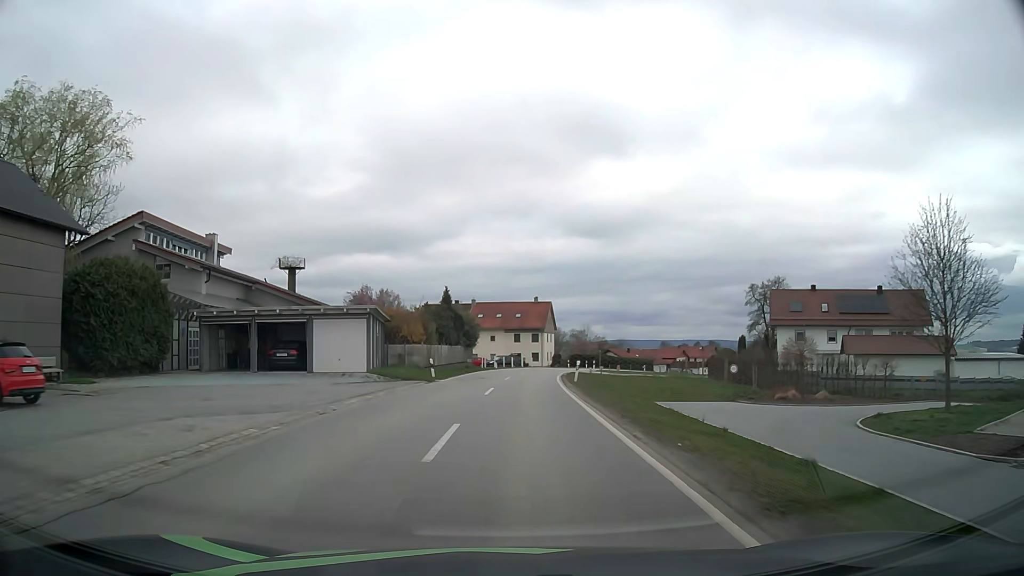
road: secondary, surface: asphalt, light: Day
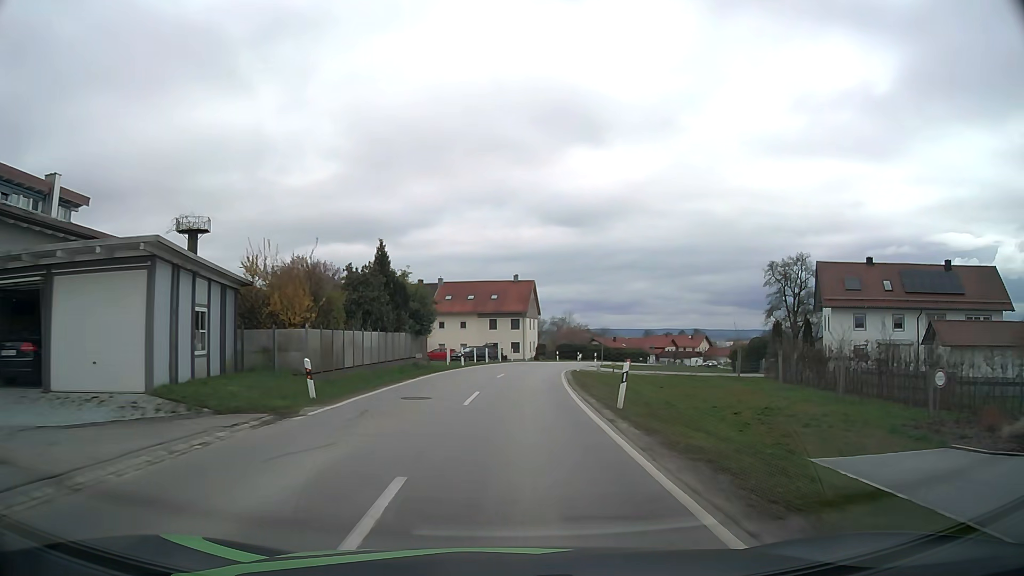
(+0.3, +17.9) m; +2°
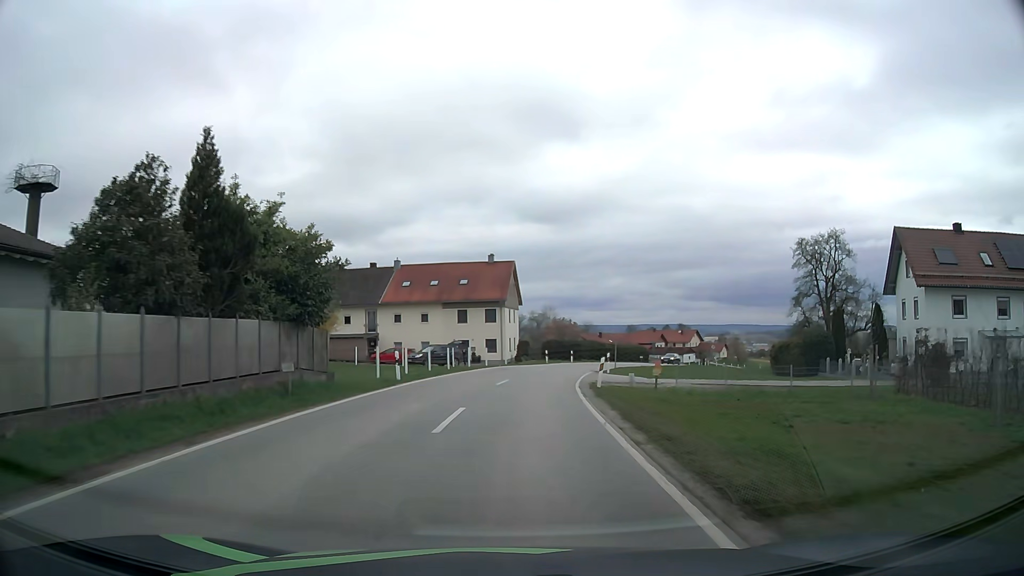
(+0.3, +17.2) m; +2°
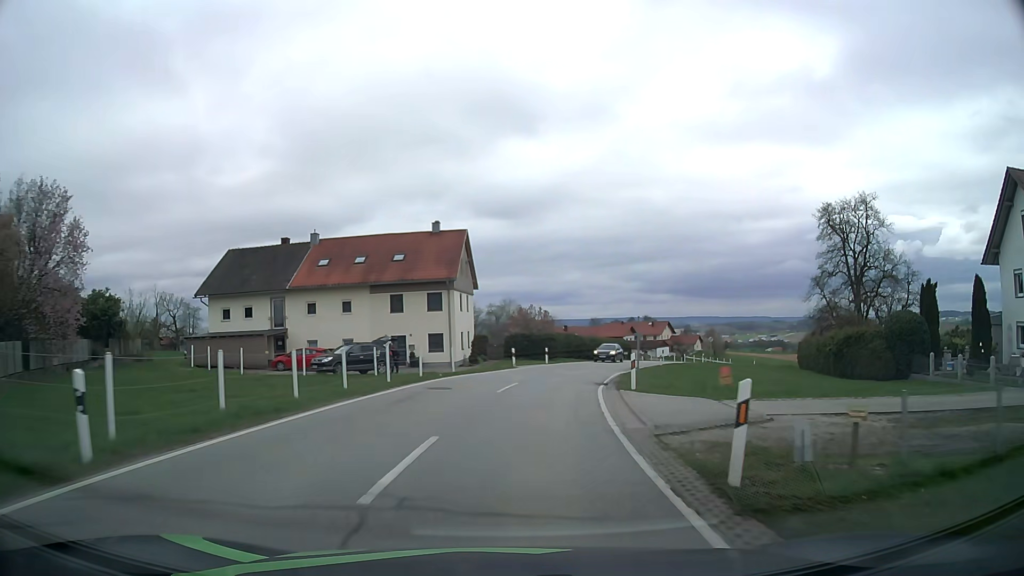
(+0.4, +16.6) m; +3°
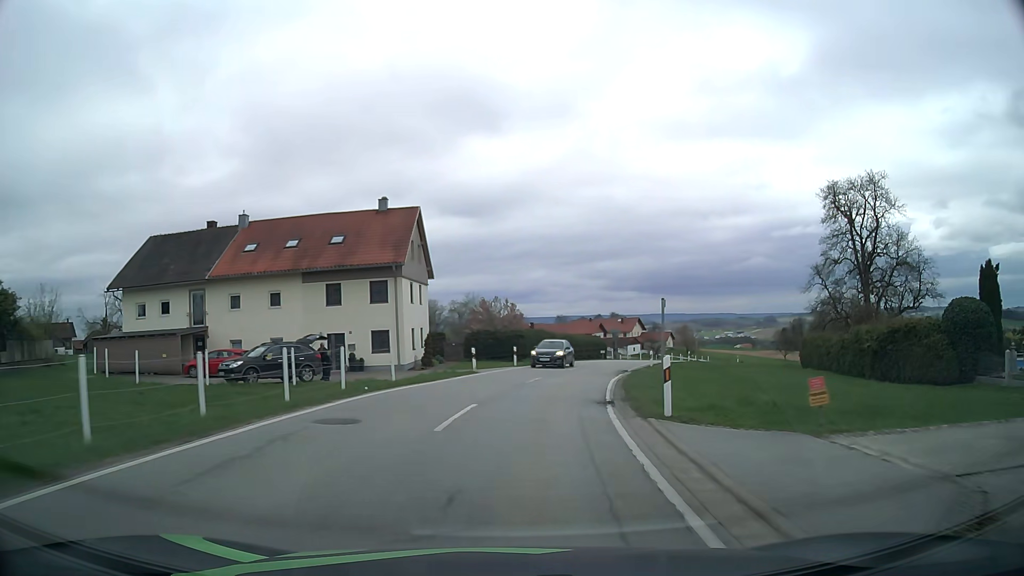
(+0.2, +8.1) m; +3°
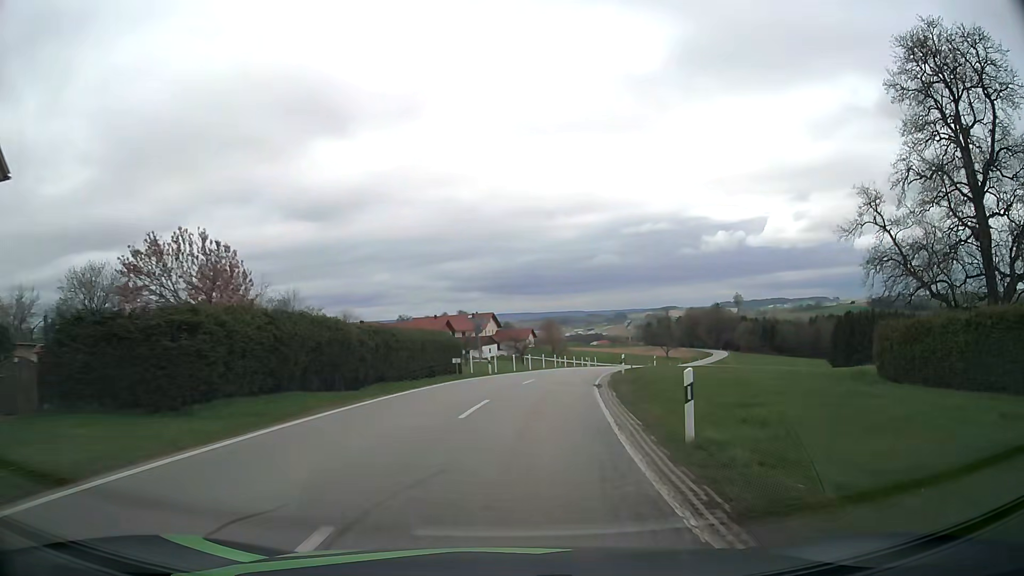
(+4.1, +32.6) m; +13°
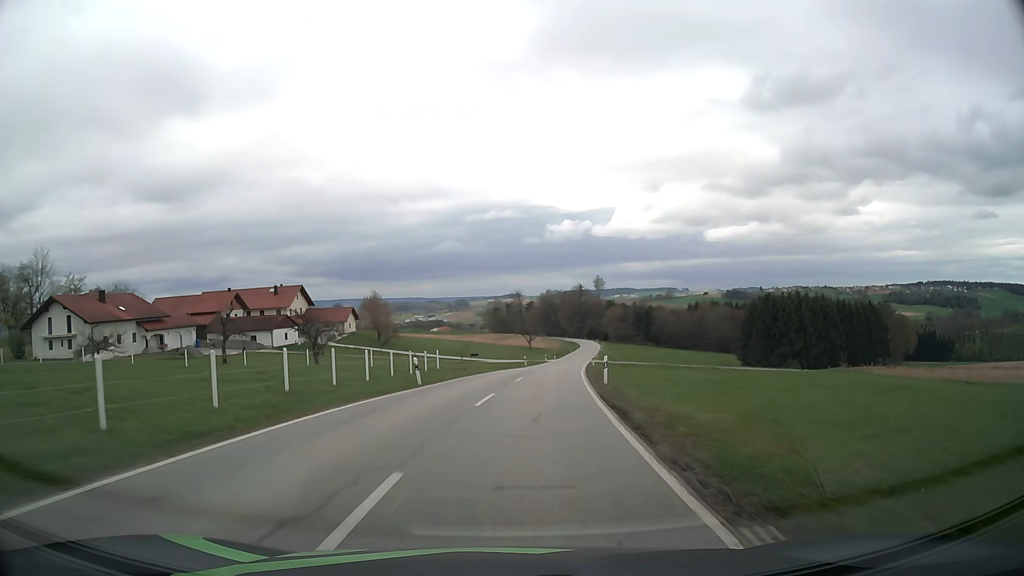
(+5.2, +44.1) m; +13°
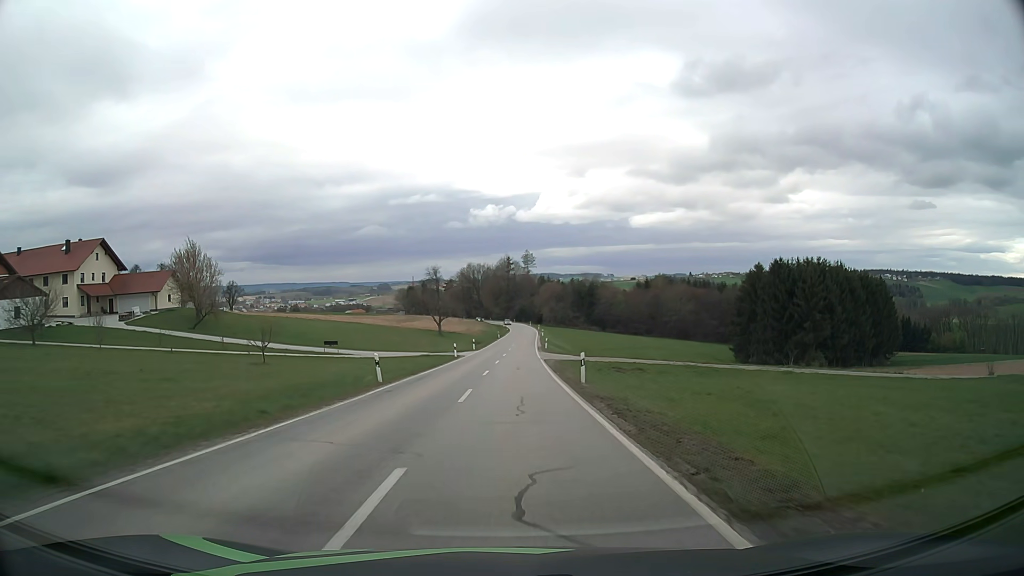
(+3.7, +46.7) m; +7°
(0, +10) (0, +20) (0, +30) (+1, +40) (+1, +50) (+1, +60) (+2, +70) (+2, +80) (+3, +90) (+3, +100) m
